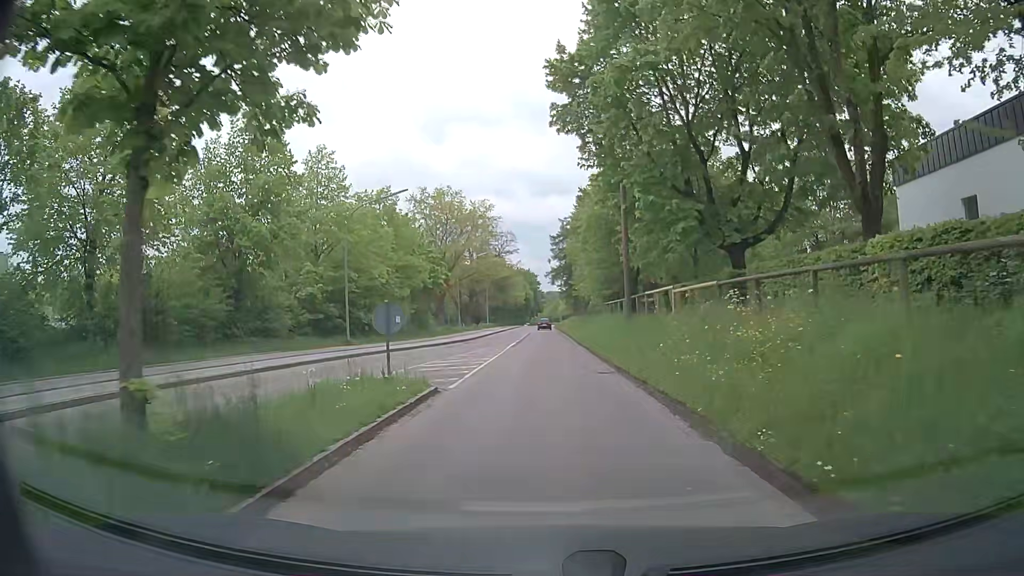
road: tertiary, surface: asphalt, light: Day
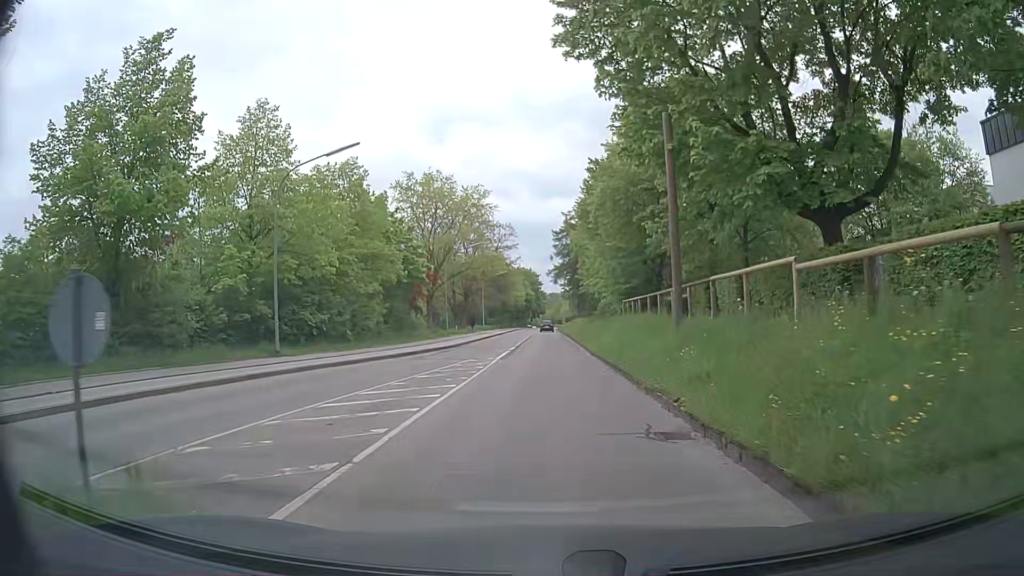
(-0.1, +9.2) m; 0°
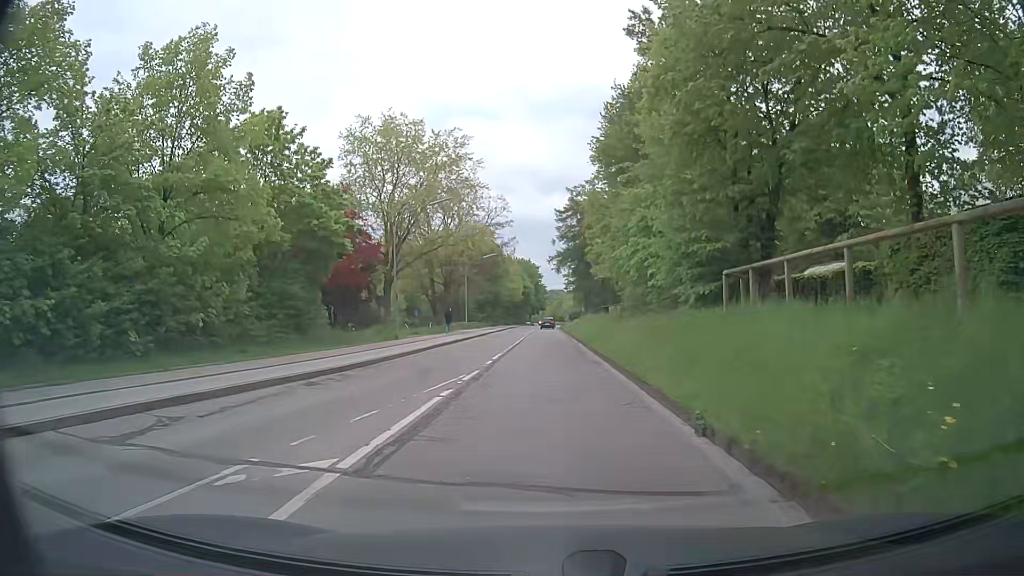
(0.0, +18.7) m; -1°
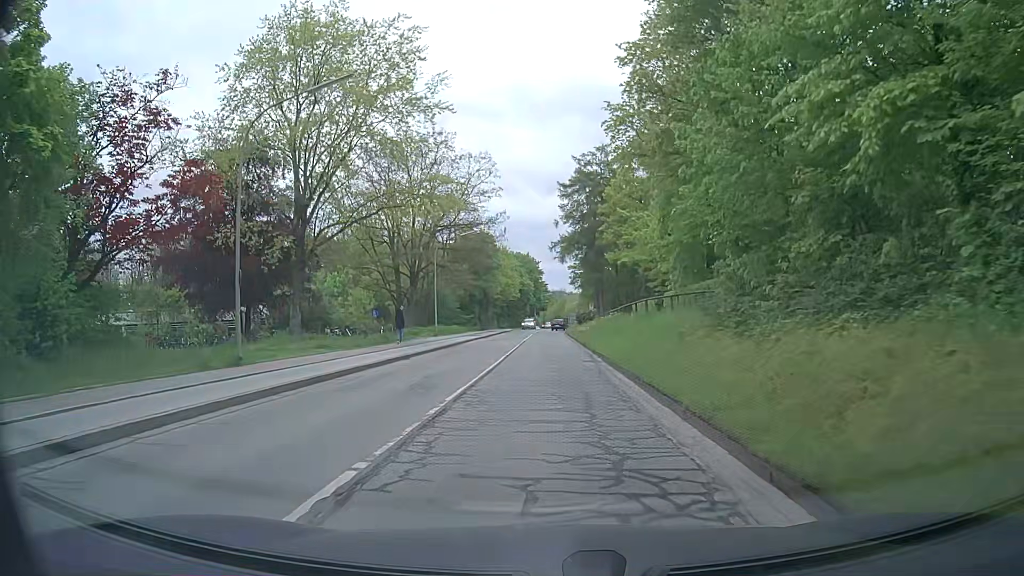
(+0.3, +19.4) m; 0°
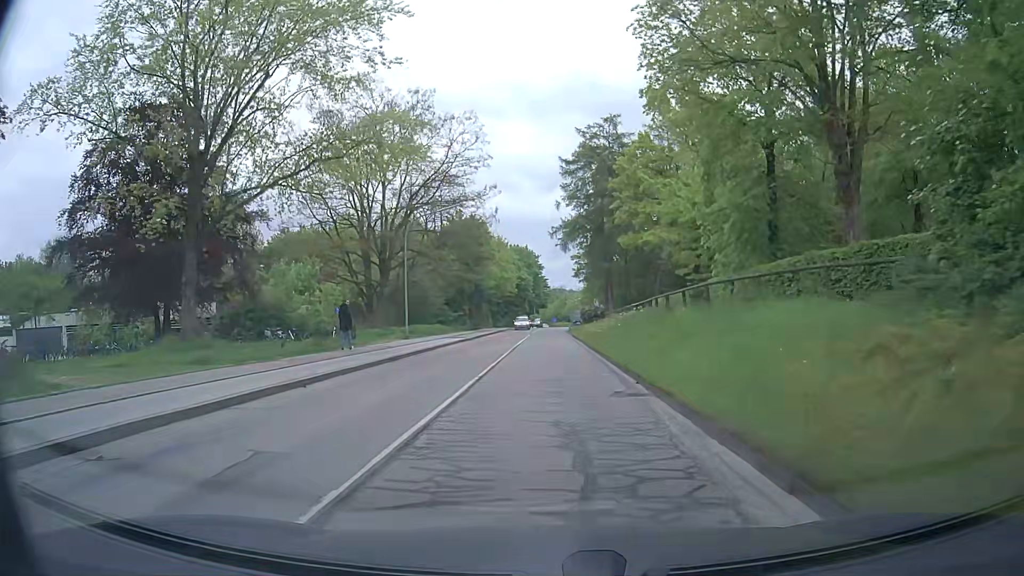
(0.0, +10.4) m; +1°
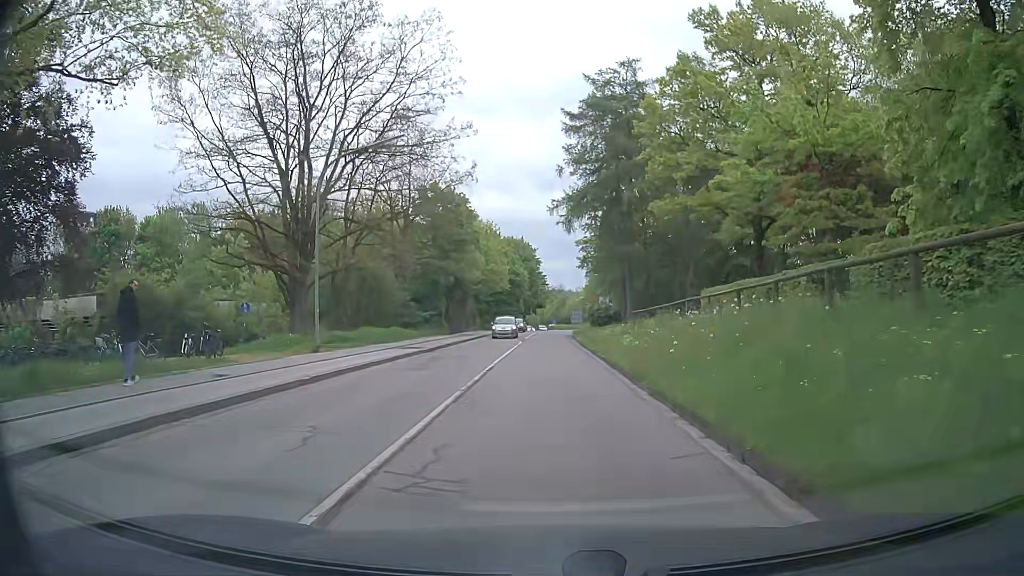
(-0.1, +15.0) m; -1°
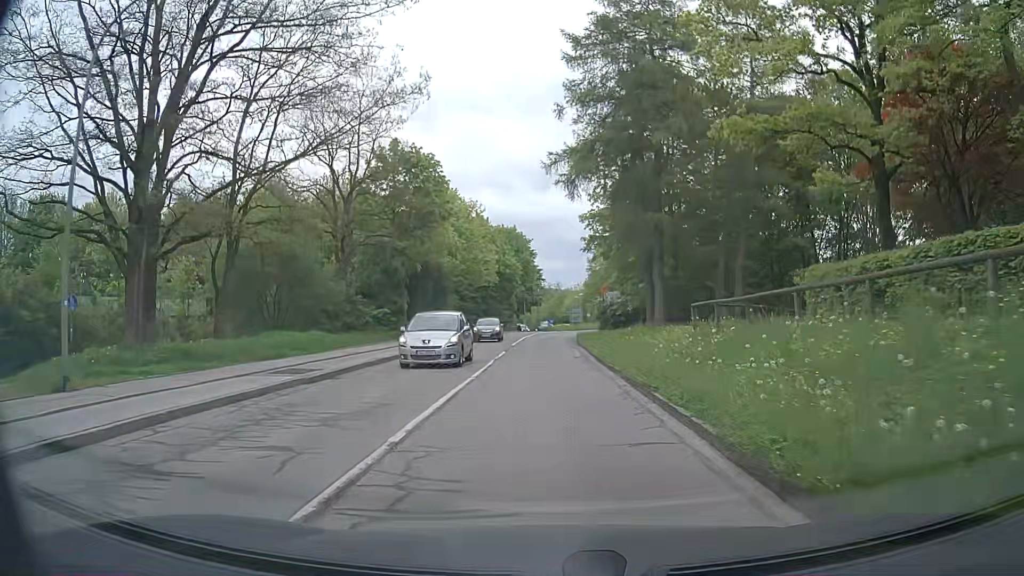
(+0.1, +13.6) m; +1°
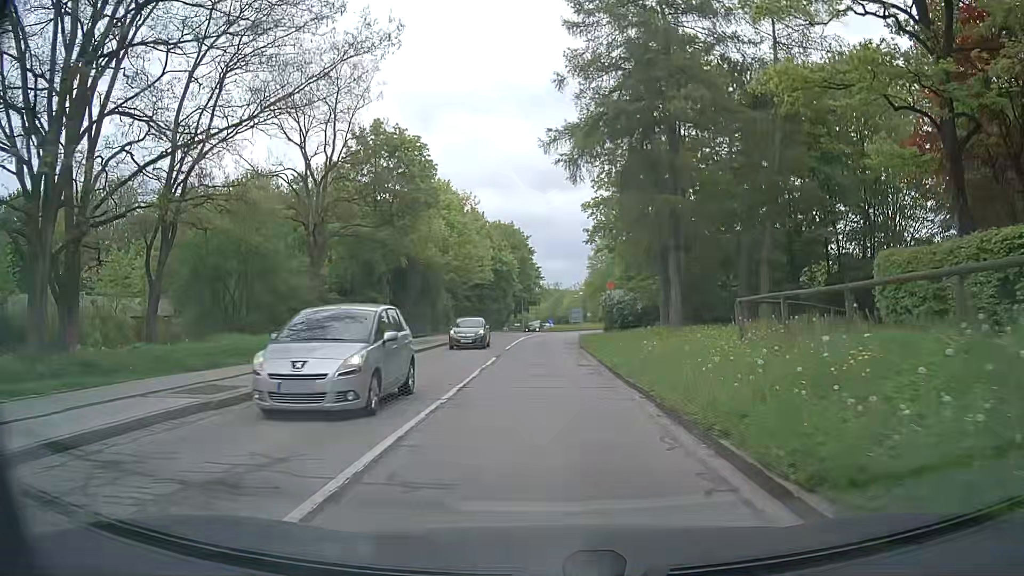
(0.0, +4.4) m; -1°
